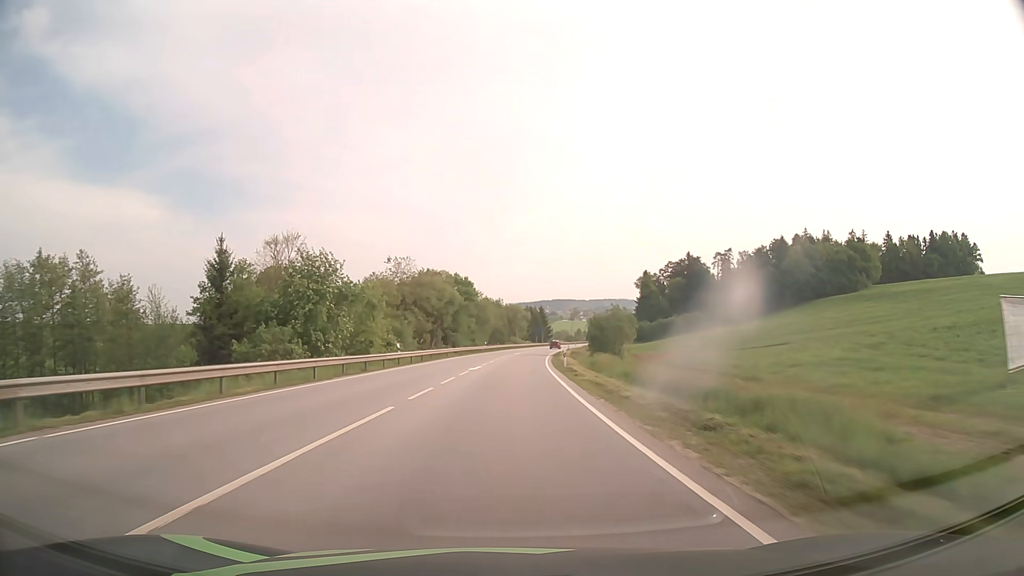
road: primary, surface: asphalt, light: Day
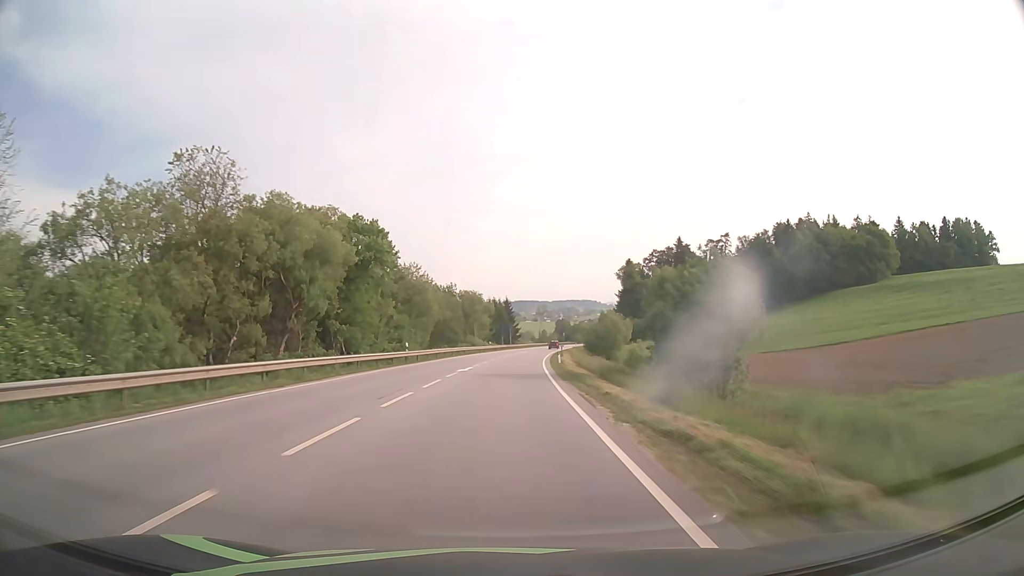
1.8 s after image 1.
(+1.4, +44.2) m; +3°
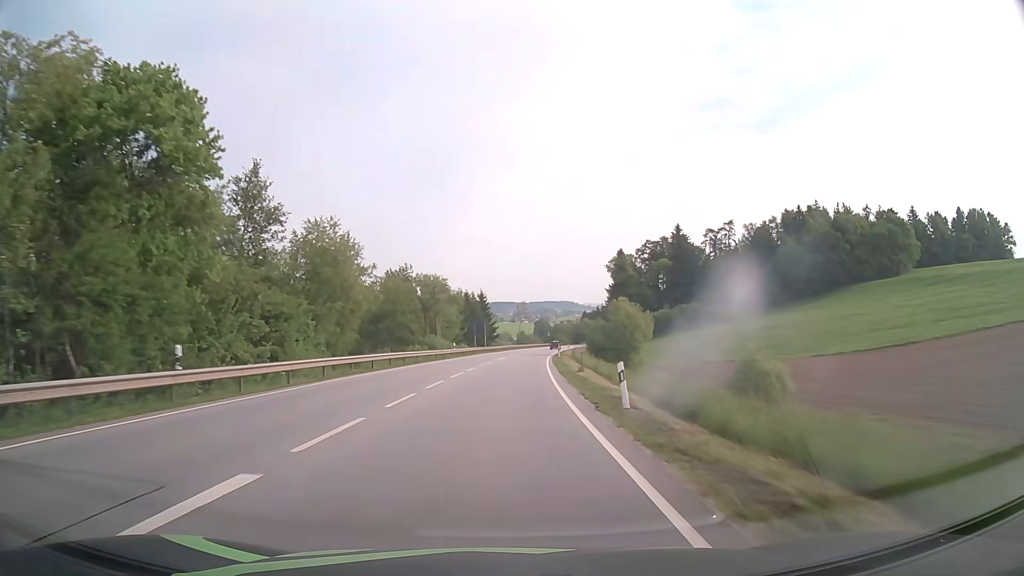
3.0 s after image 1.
(+0.5, +29.7) m; +2°
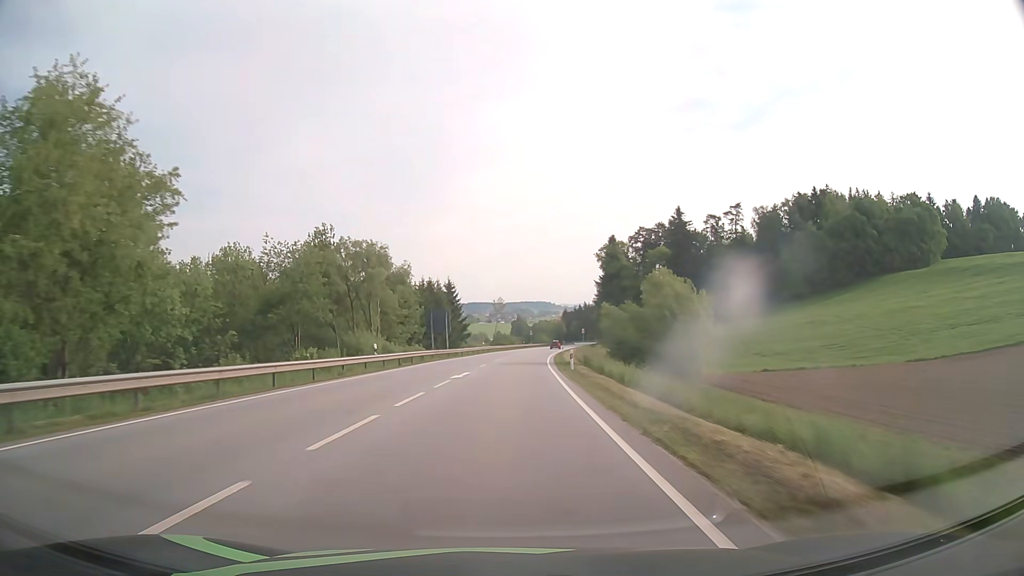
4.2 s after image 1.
(+0.5, +29.8) m; +2°
